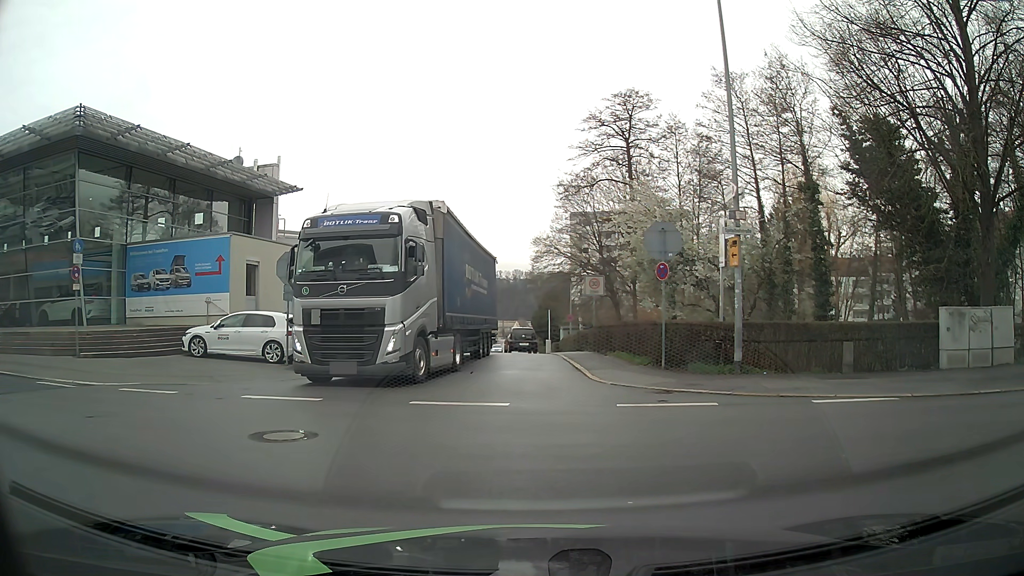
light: Day
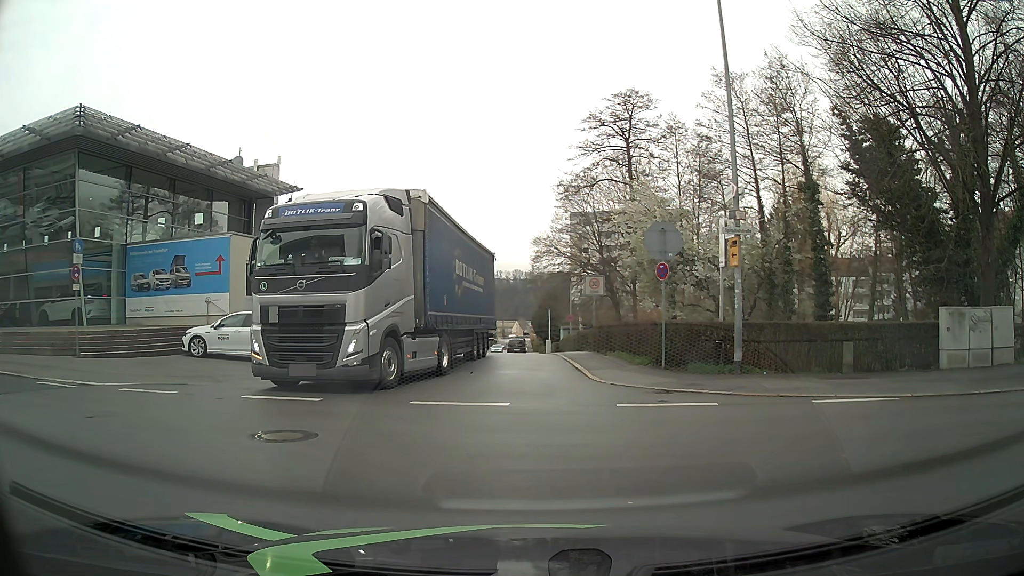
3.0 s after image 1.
(0.0, 0.0) m; 0°
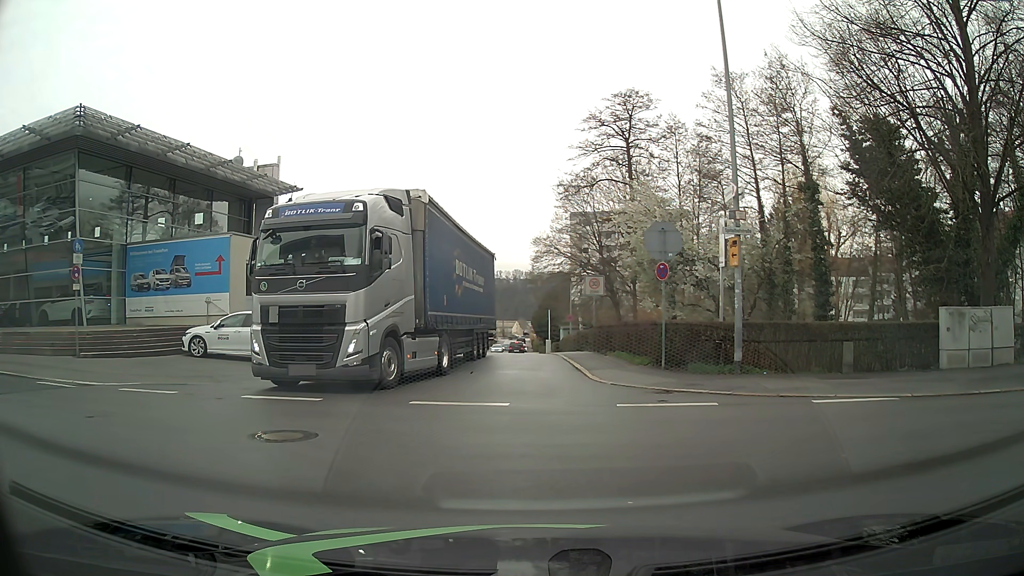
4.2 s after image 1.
(0.0, 0.0) m; 0°
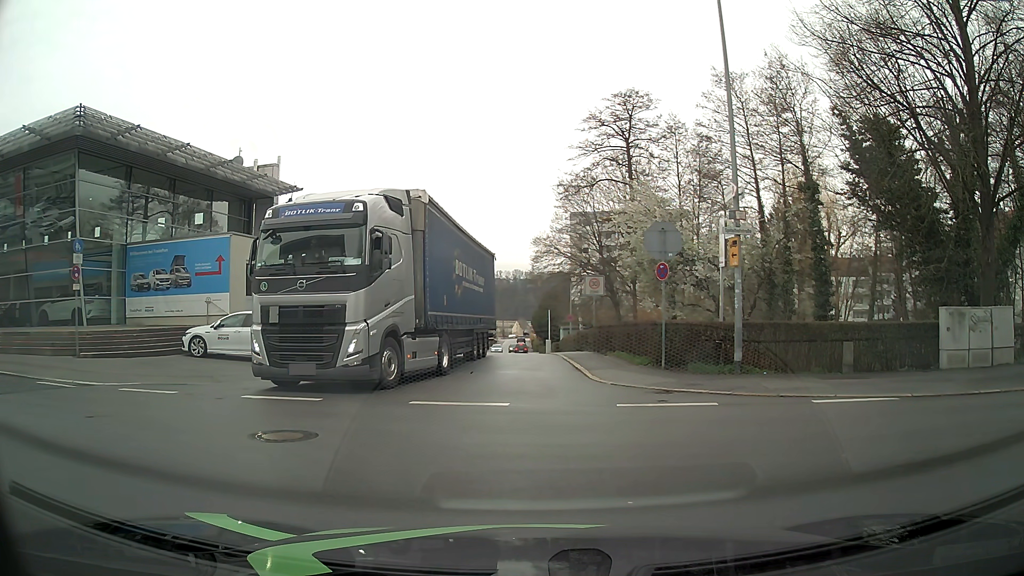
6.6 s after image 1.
(0.0, 0.0) m; 0°
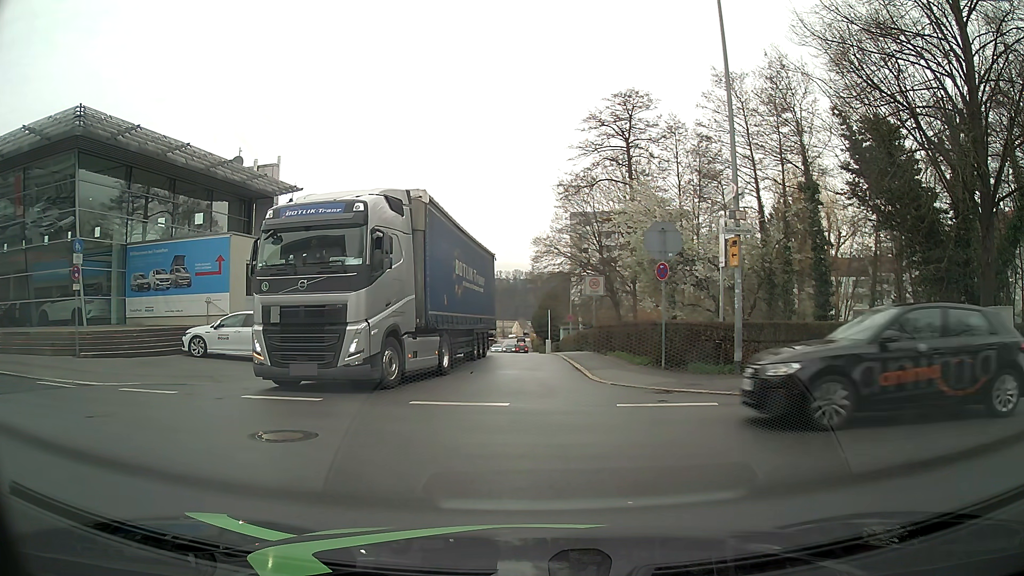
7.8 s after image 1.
(0.0, 0.0) m; 0°
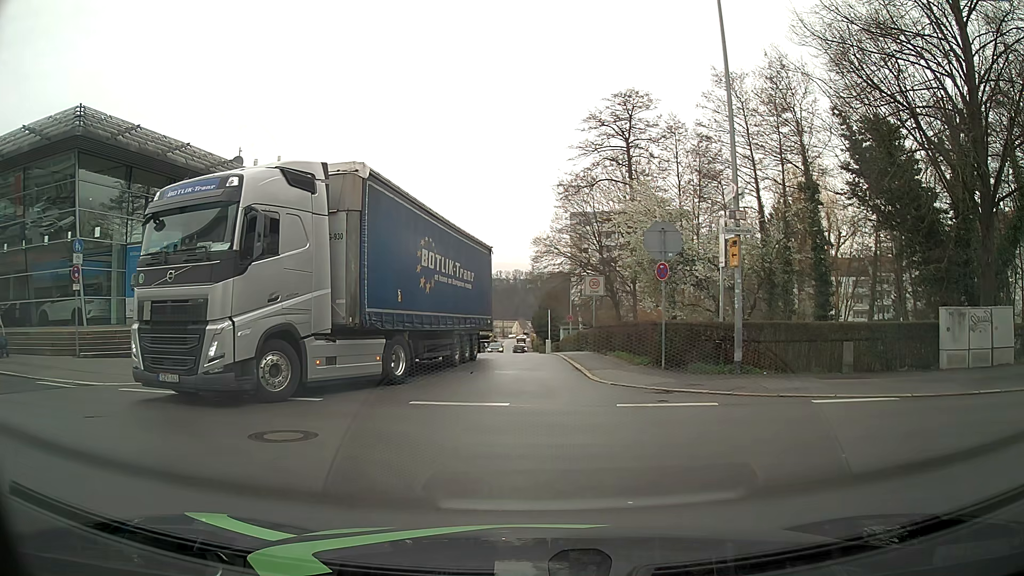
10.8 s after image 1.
(0.0, 0.0) m; 0°
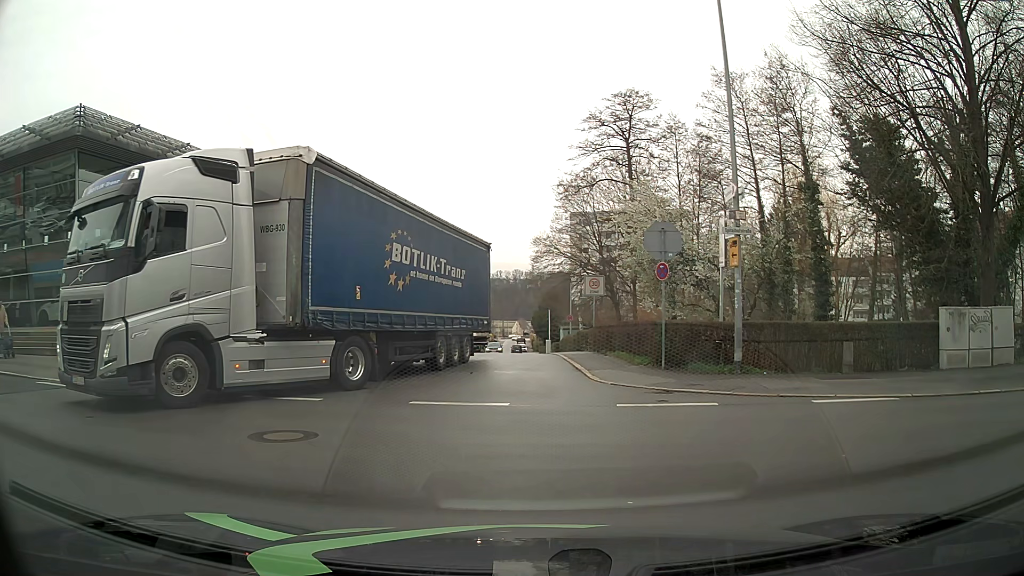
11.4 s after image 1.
(0.0, 0.0) m; 0°
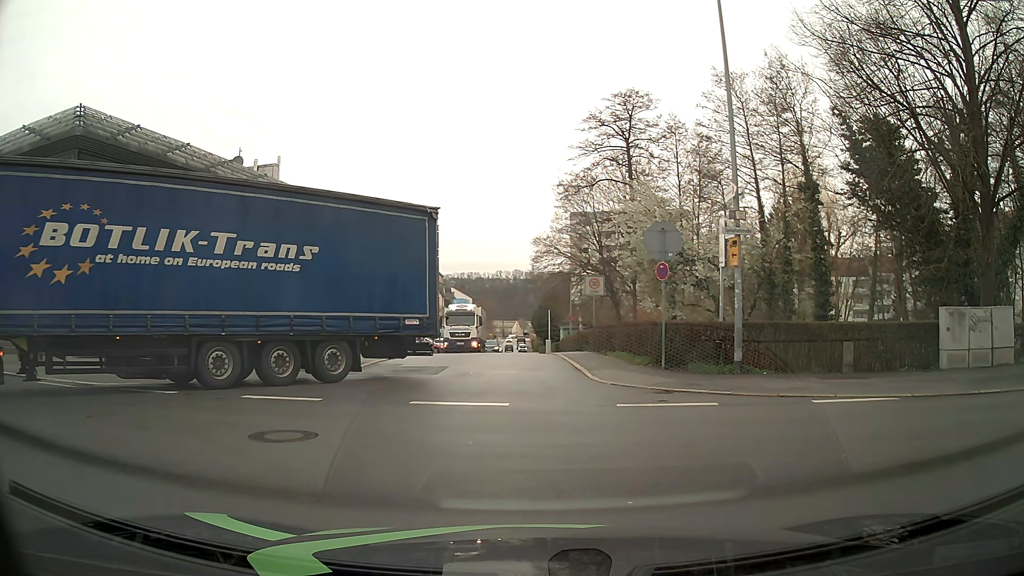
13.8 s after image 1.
(0.0, 0.0) m; 0°
